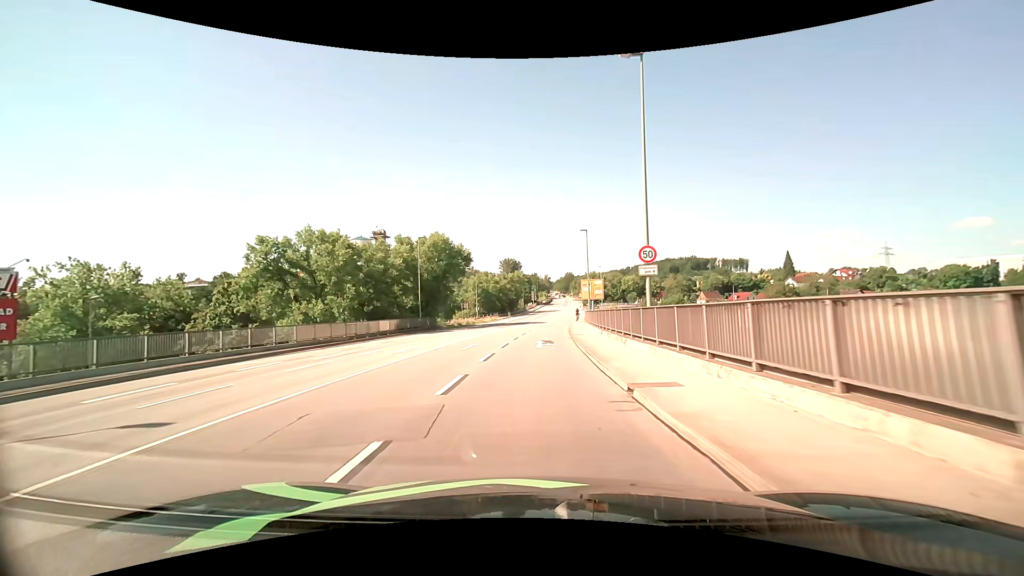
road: primary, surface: asphalt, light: Day
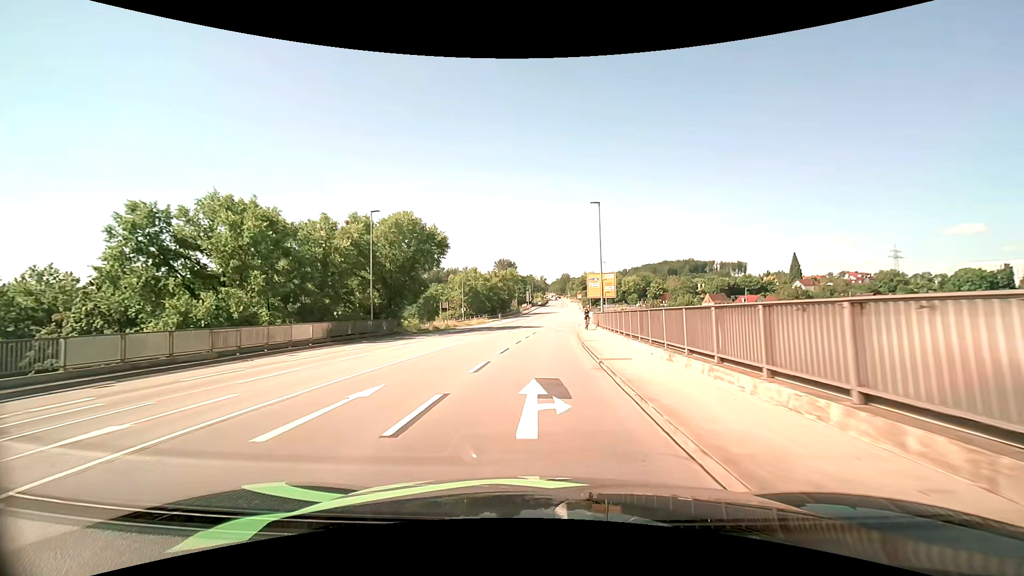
(+0.1, +14.7) m; 0°
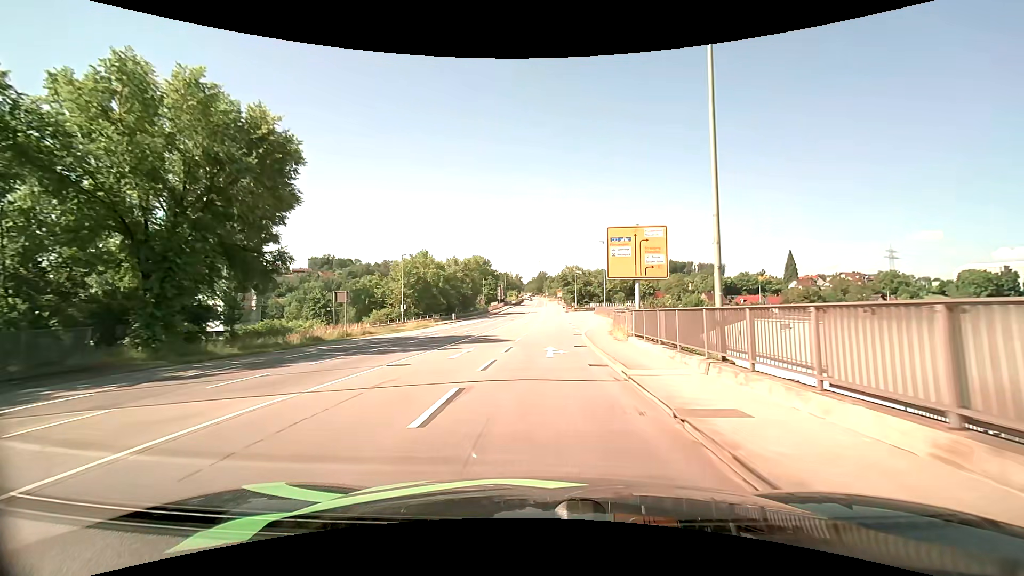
(+0.6, +29.6) m; +3°
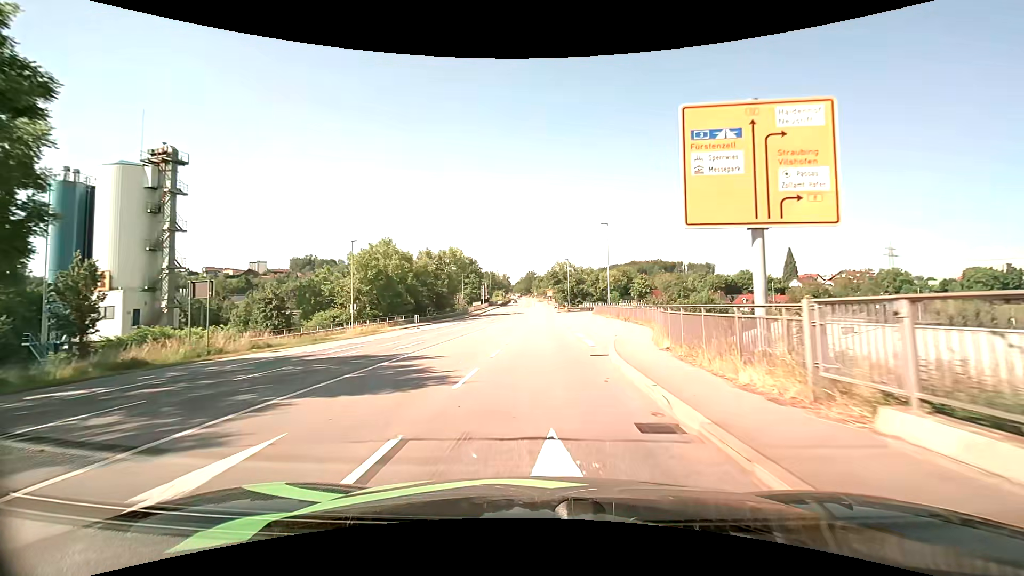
(+0.2, +15.2) m; +1°
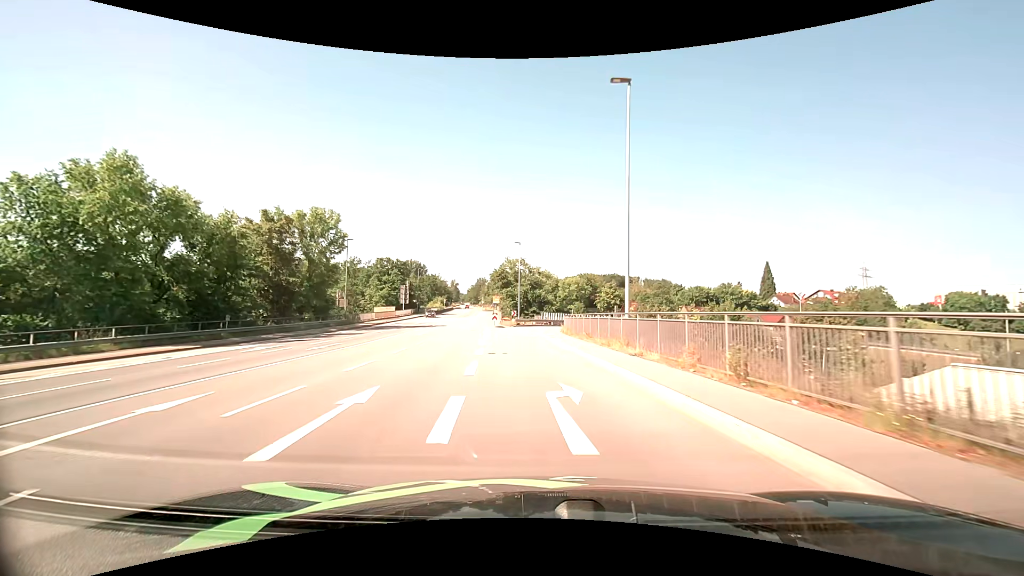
(+2.8, +37.5) m; +5°
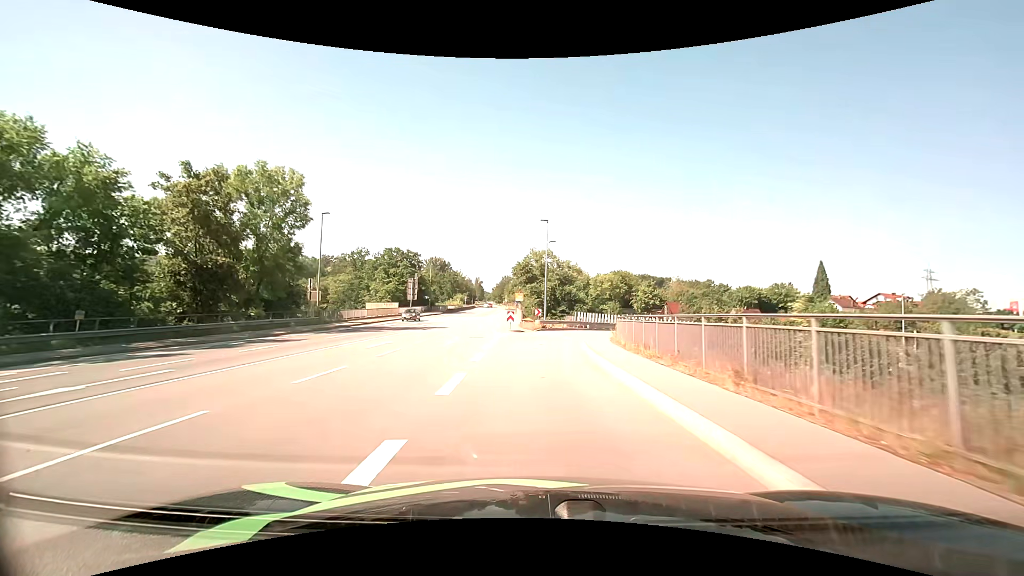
(-0.5, +15.1) m; -3°
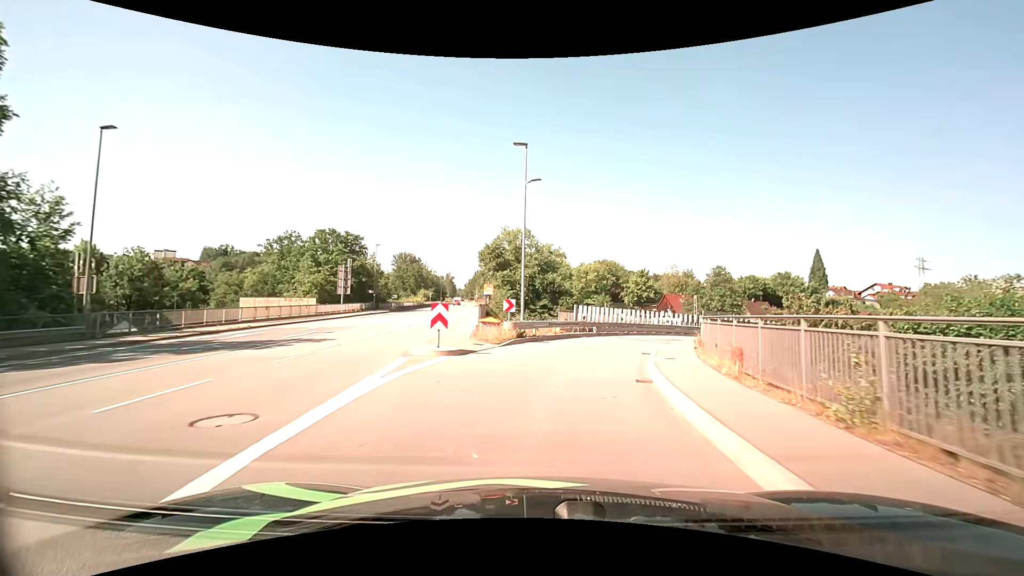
(+0.1, +21.0) m; +3°
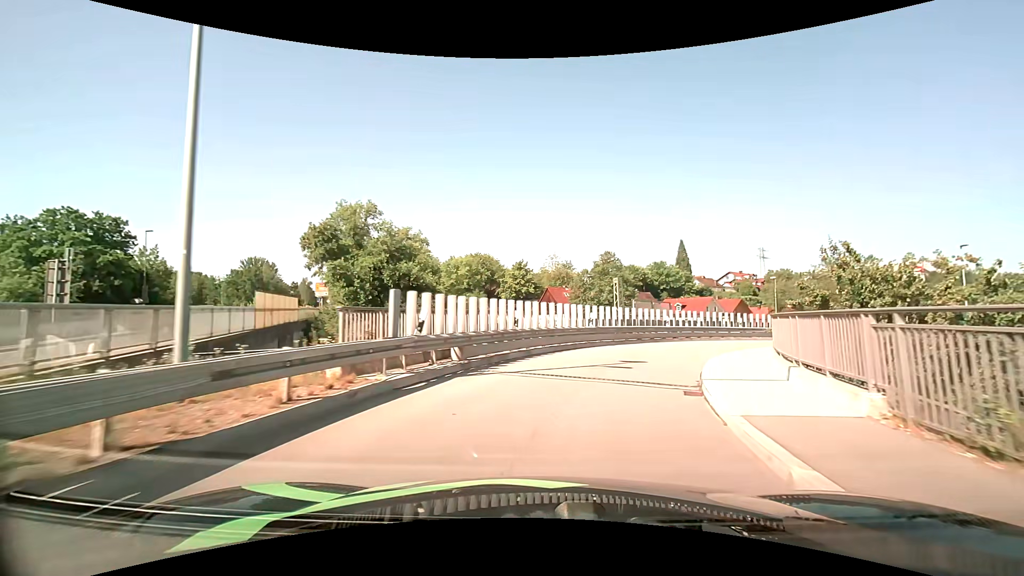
(+2.0, +18.6) m; +14°
